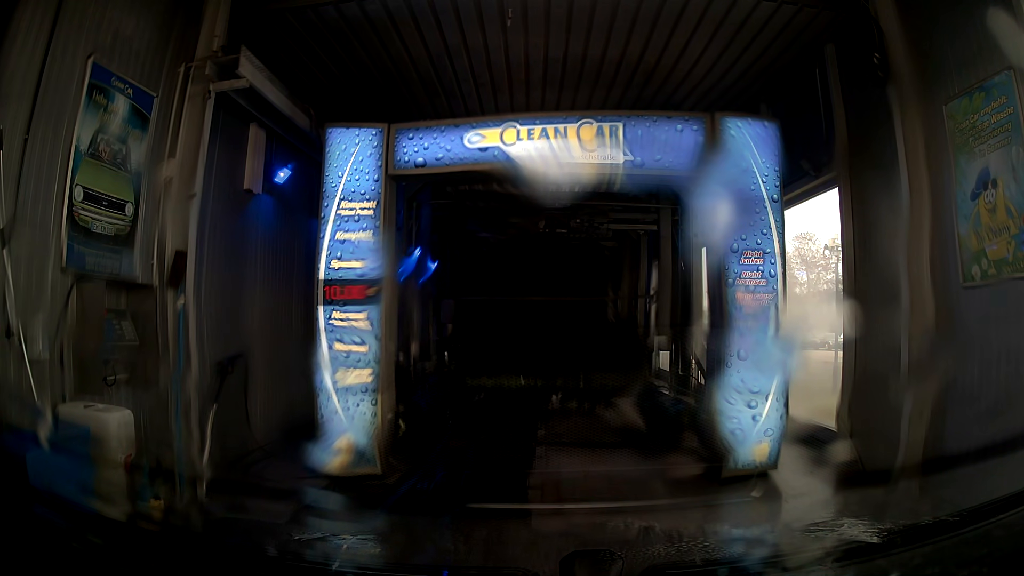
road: service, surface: asphalt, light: Day
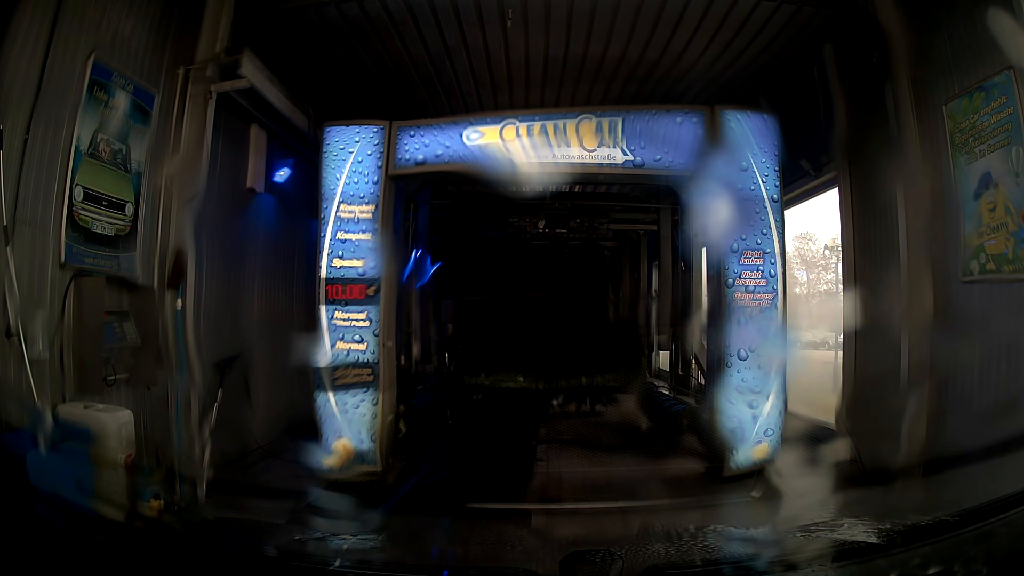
(0.0, 0.0) m; 0°
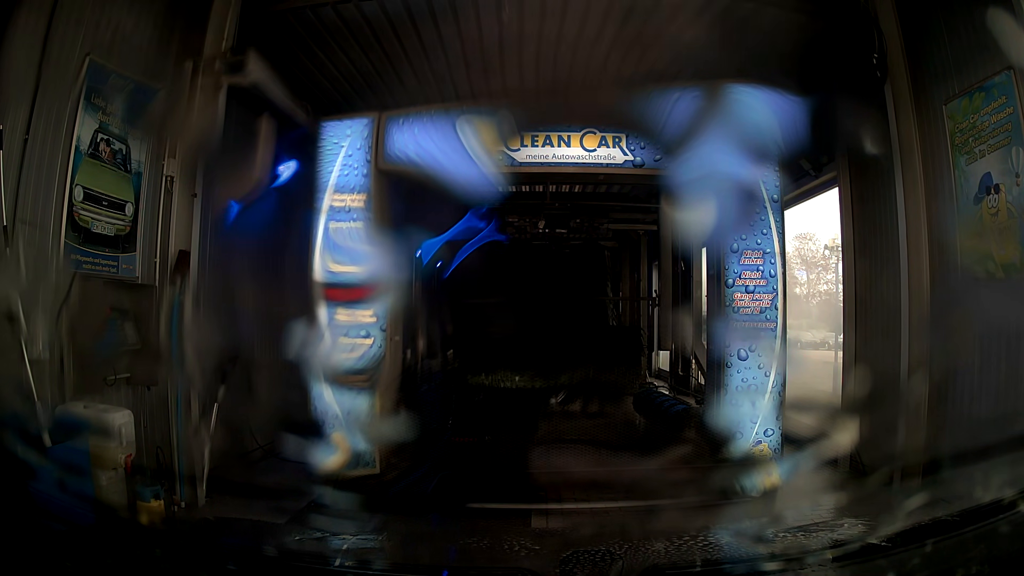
(0.0, 0.0) m; 0°
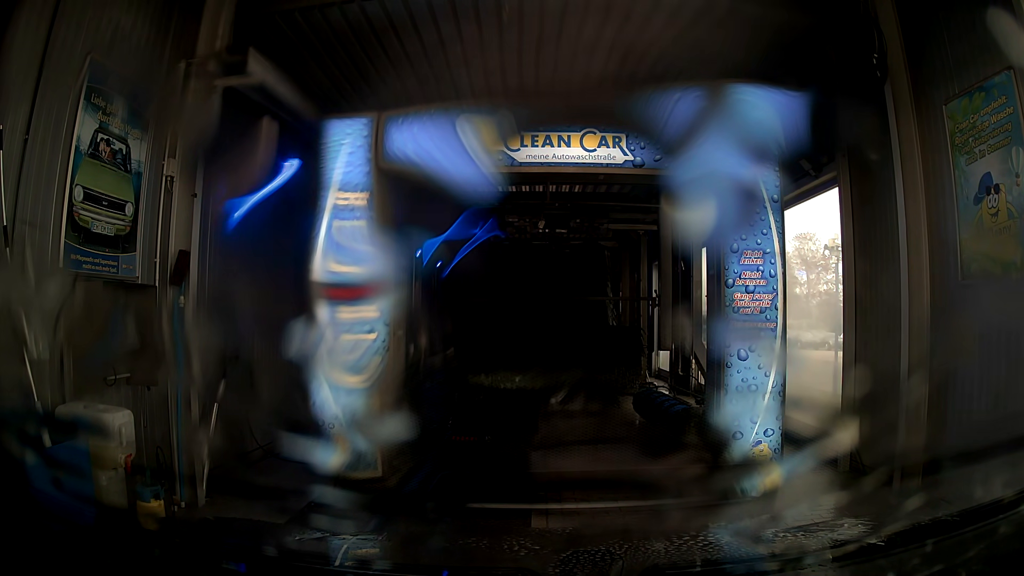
(0.0, 0.0) m; 0°
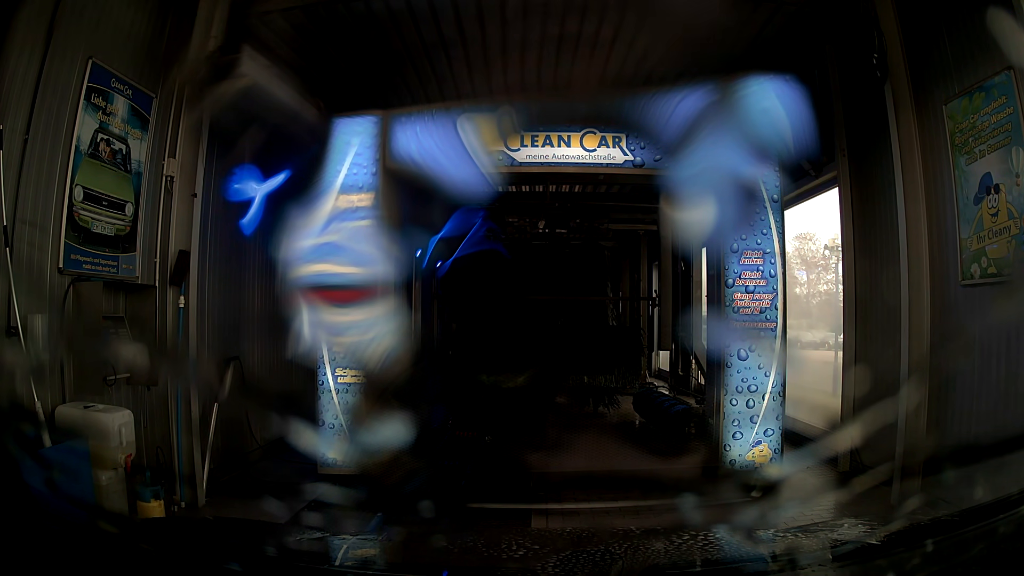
(0.0, 0.0) m; 0°
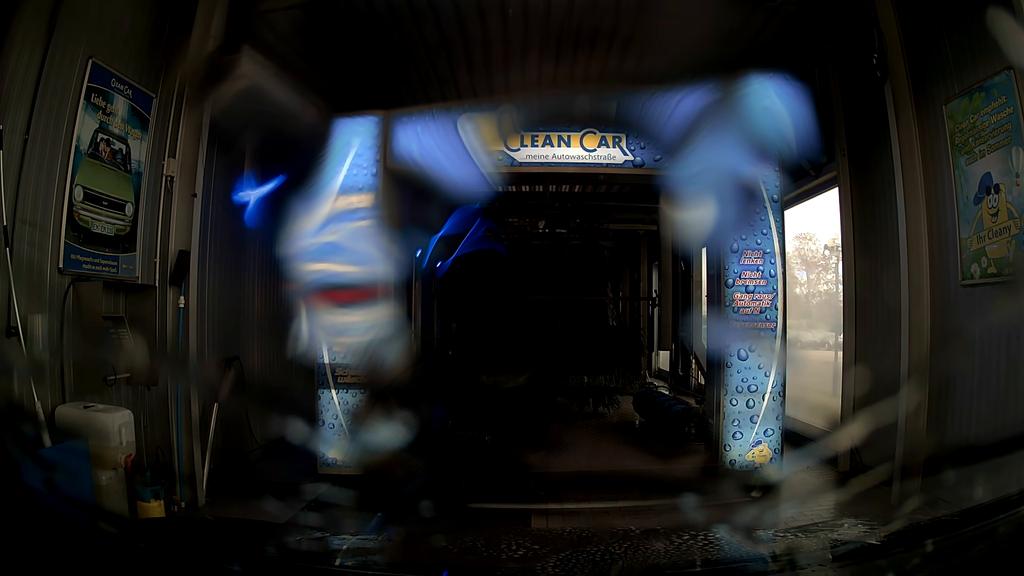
(0.0, 0.0) m; 0°
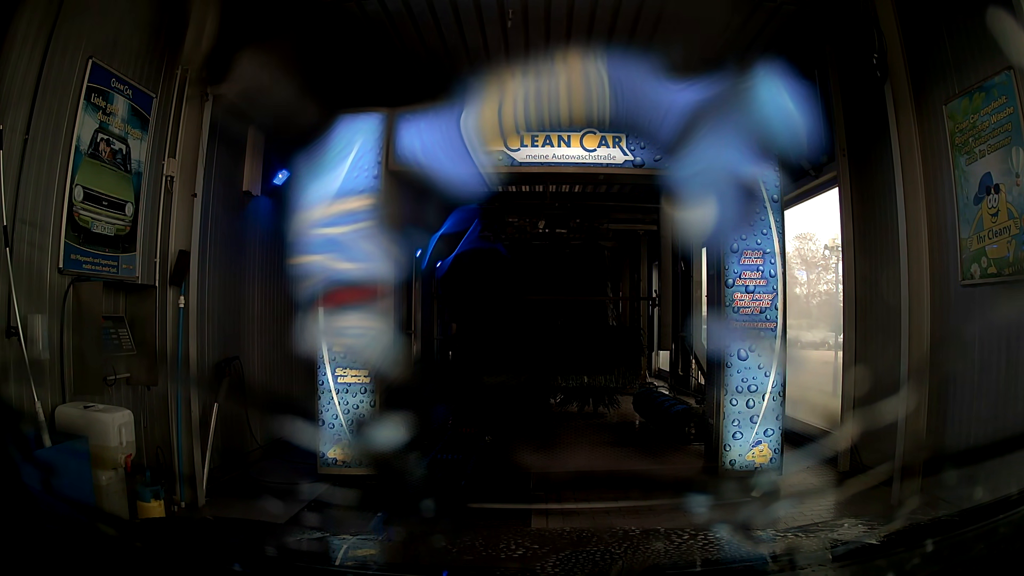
(0.0, 0.0) m; 0°
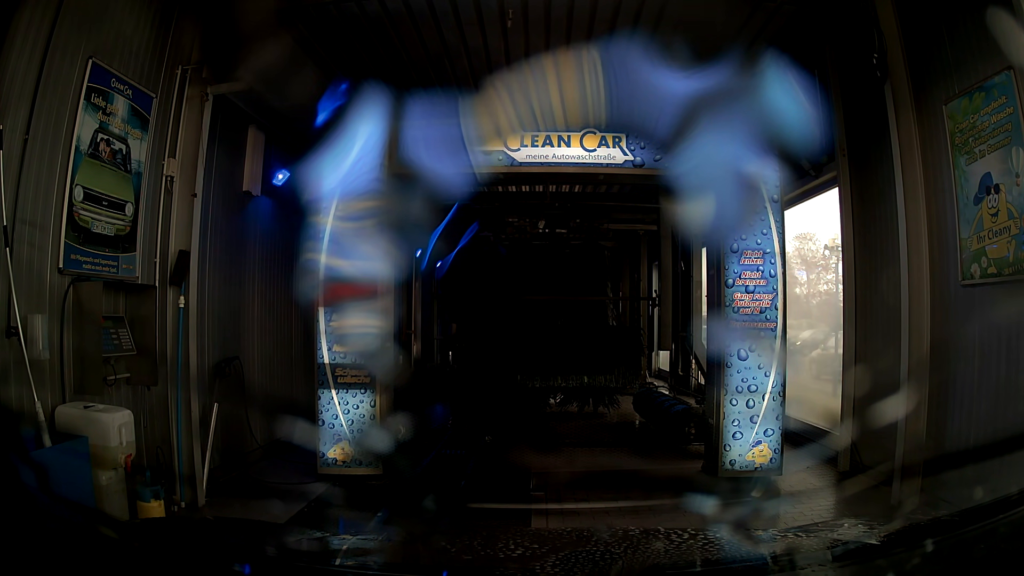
(0.0, 0.0) m; 0°
